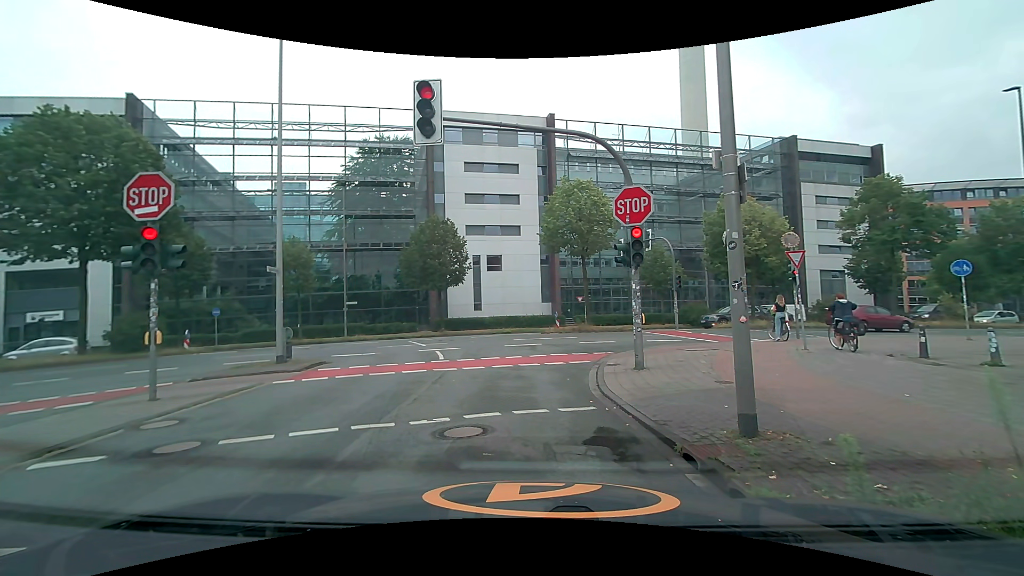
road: unclassified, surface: asphalt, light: Day
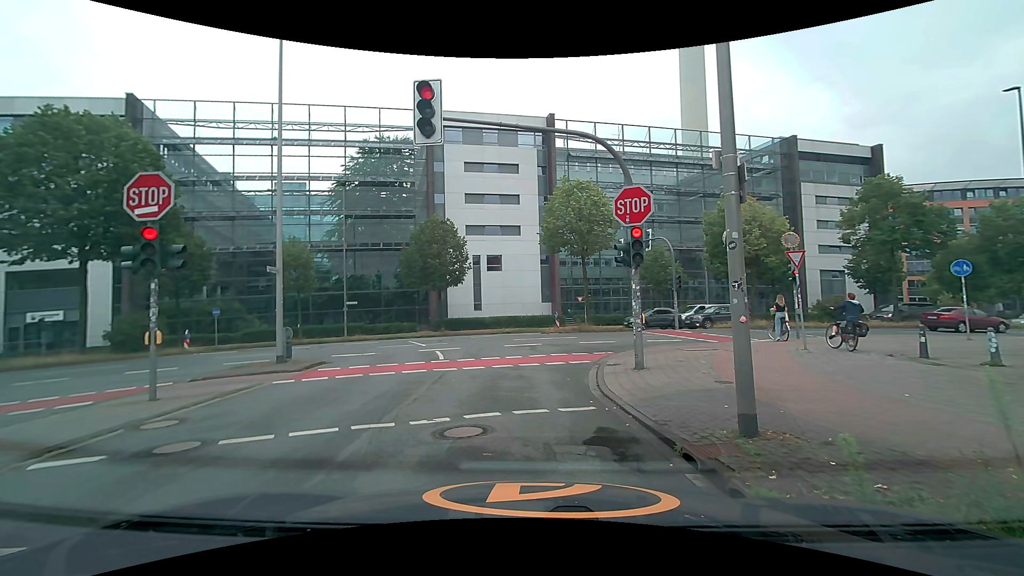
(0.0, 0.0) m; 0°
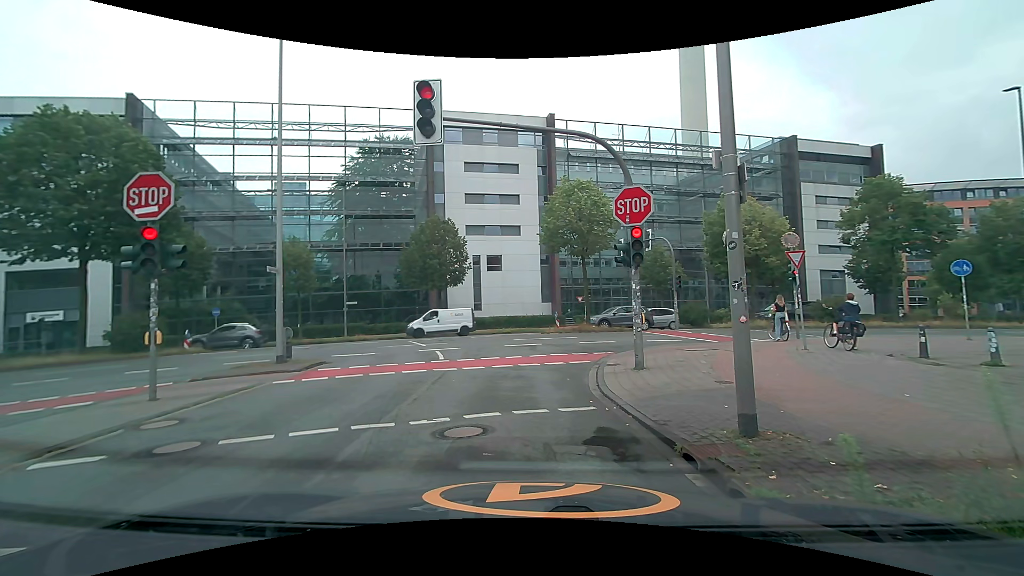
(0.0, 0.0) m; 0°
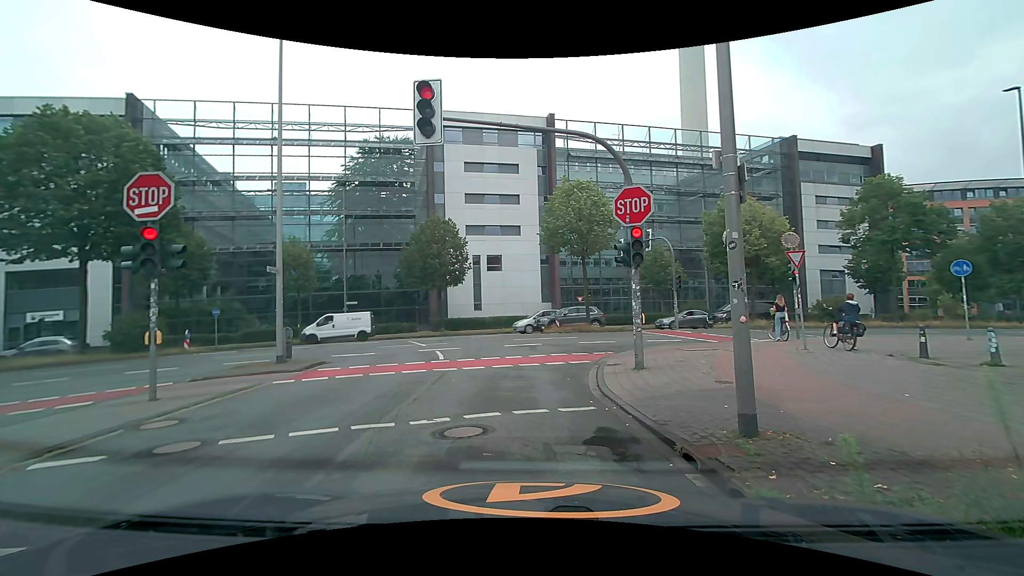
(0.0, 0.0) m; 0°
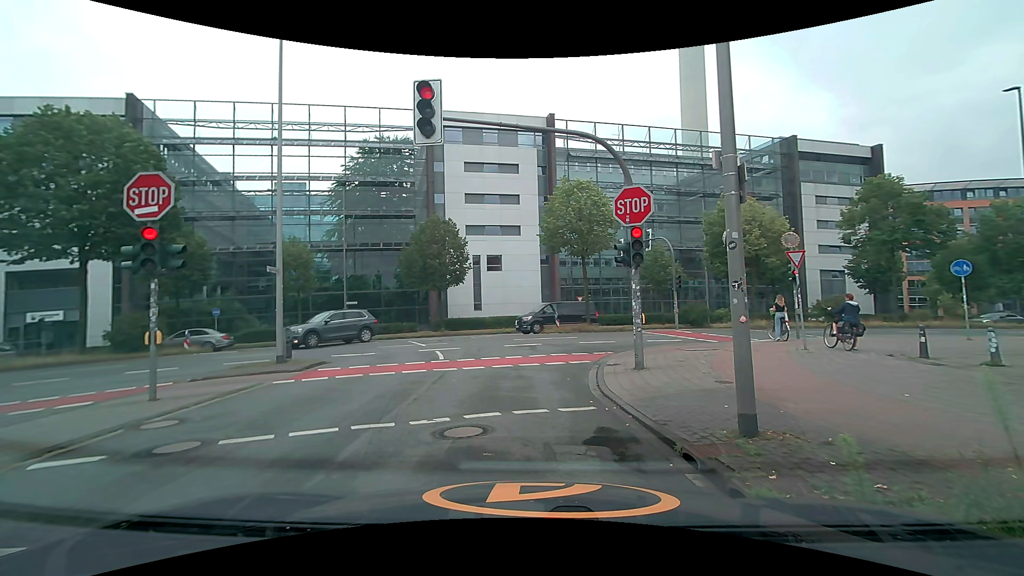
(0.0, 0.0) m; 0°
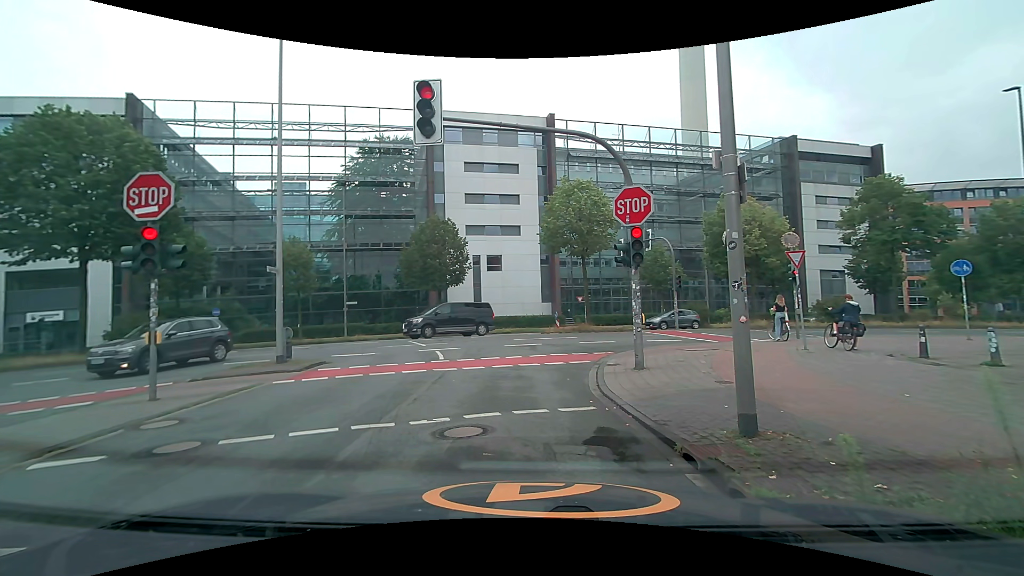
(0.0, 0.0) m; 0°
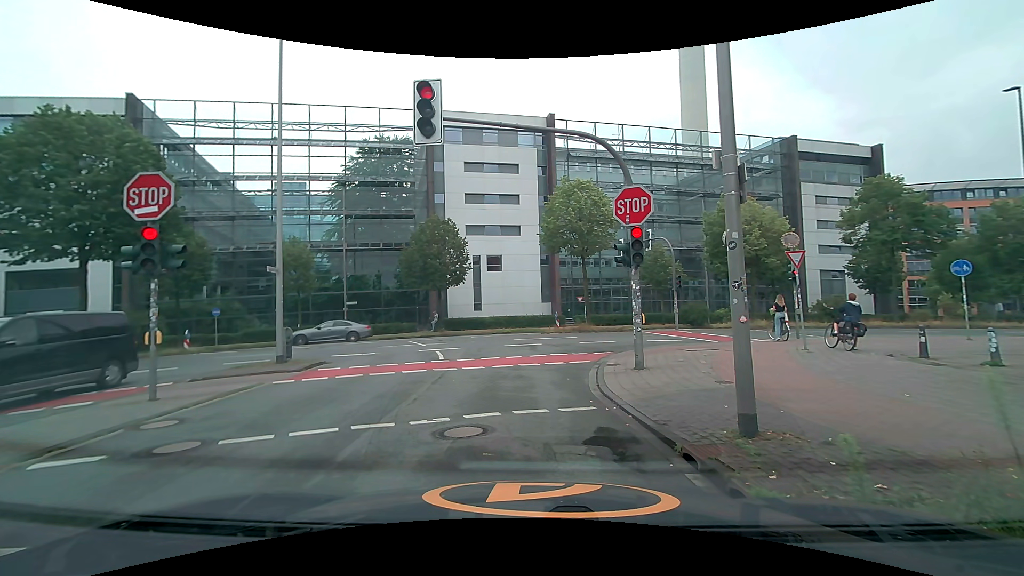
(0.0, 0.0) m; 0°
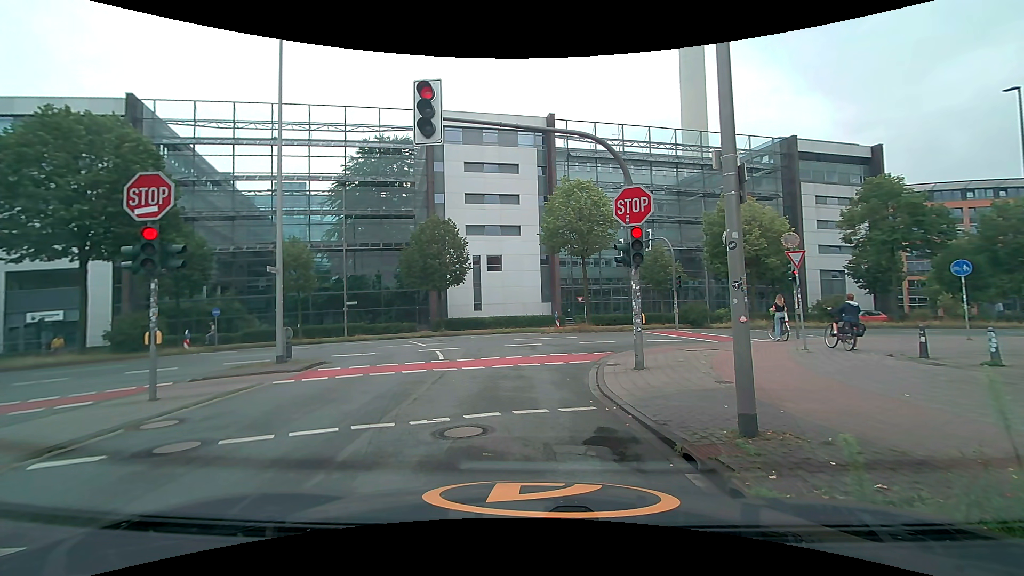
(0.0, 0.0) m; 0°
